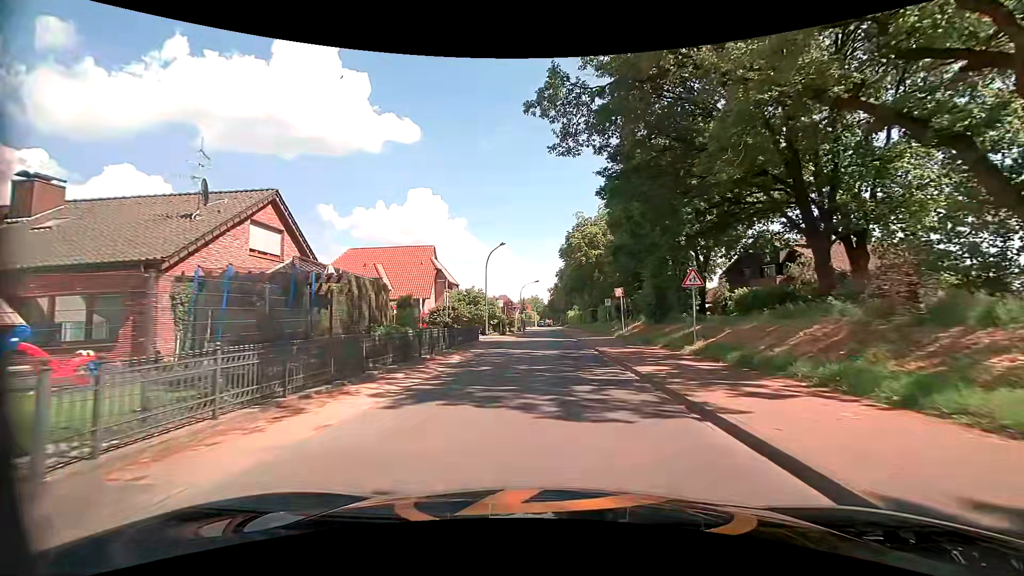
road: tertiary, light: Day
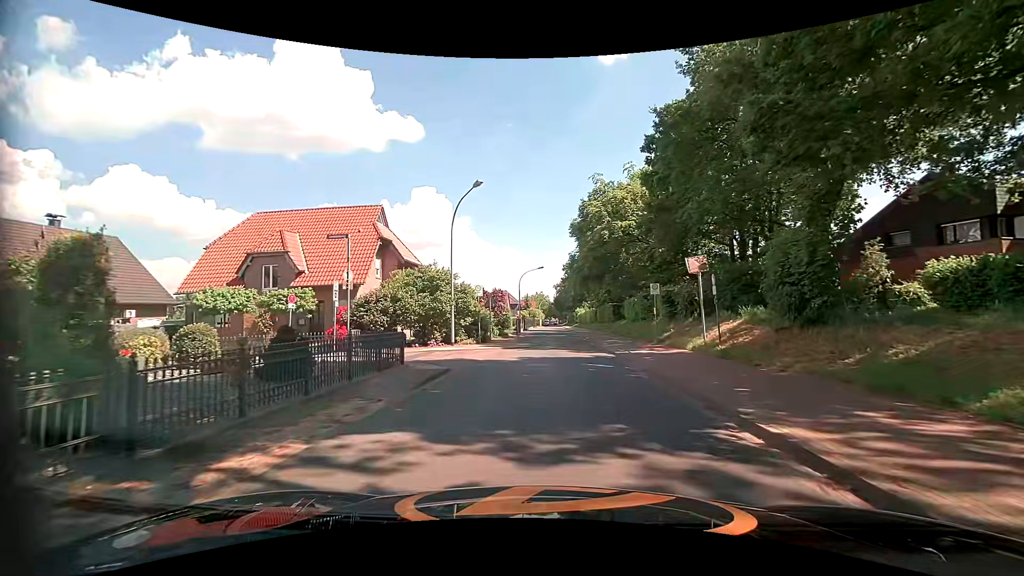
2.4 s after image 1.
(+0.1, +17.2) m; +1°
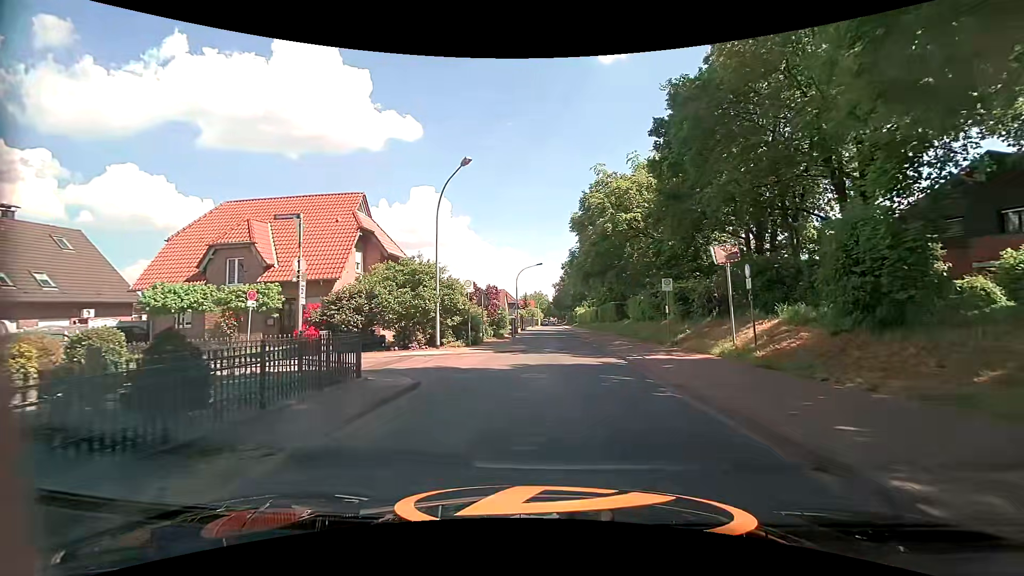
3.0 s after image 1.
(0.0, +3.0) m; +1°
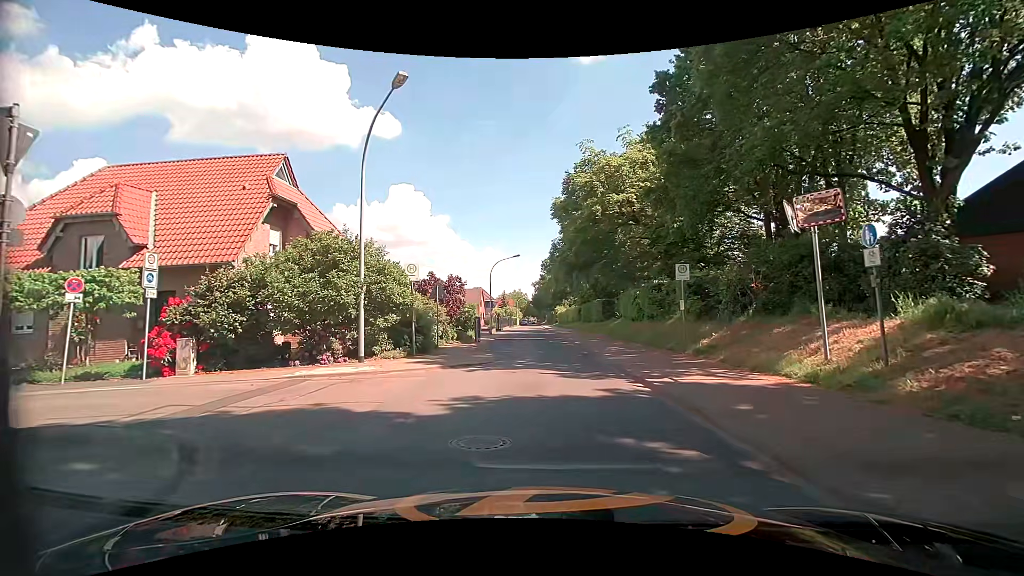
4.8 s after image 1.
(0.0, +6.3) m; 0°
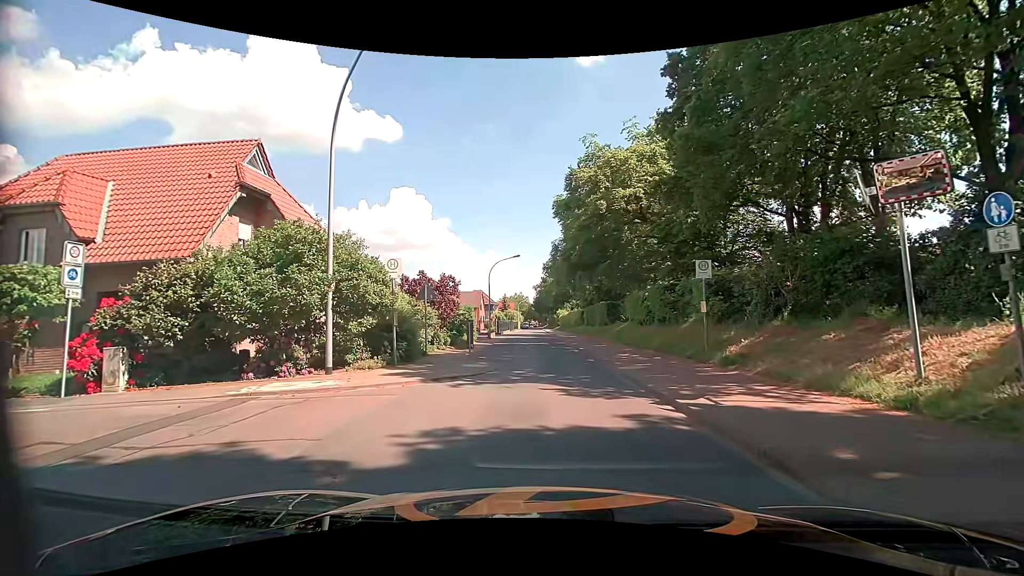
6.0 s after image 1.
(0.0, +2.3) m; +1°
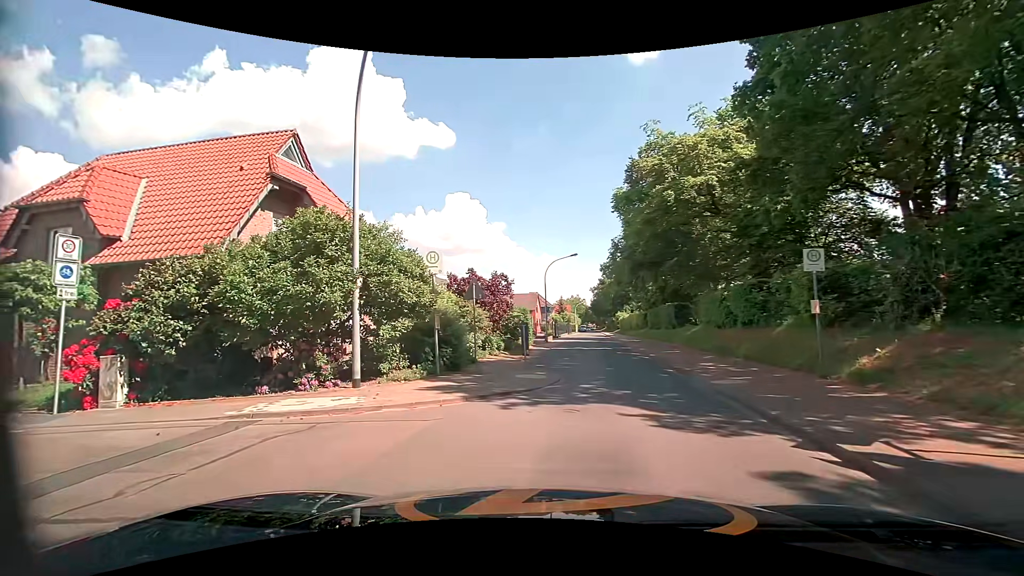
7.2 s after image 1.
(-0.2, +2.6) m; -8°
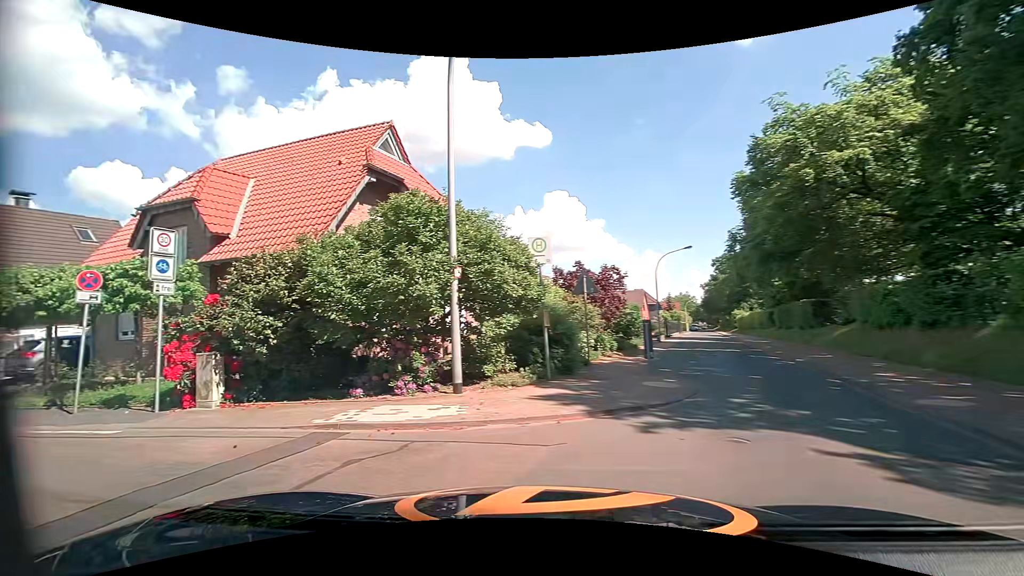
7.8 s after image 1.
(-0.1, +1.8) m; -12°
